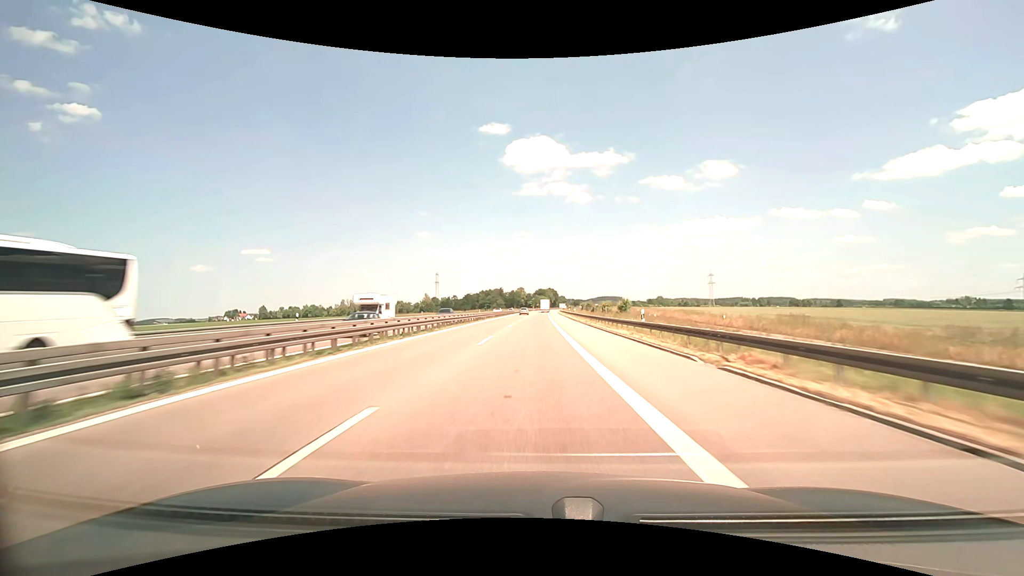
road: motorway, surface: asphalt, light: Day
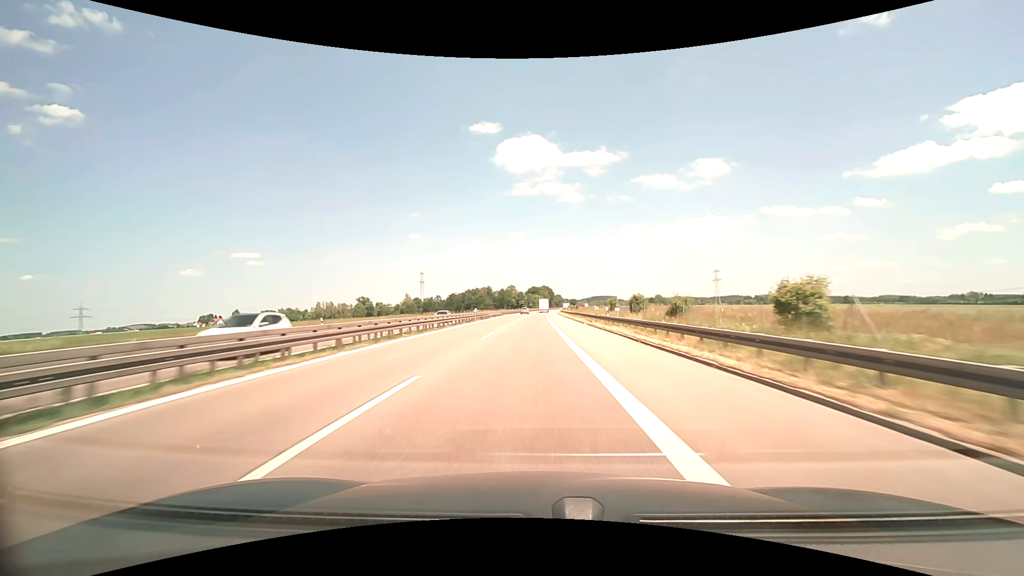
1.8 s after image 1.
(+0.2, +50.8) m; +1°
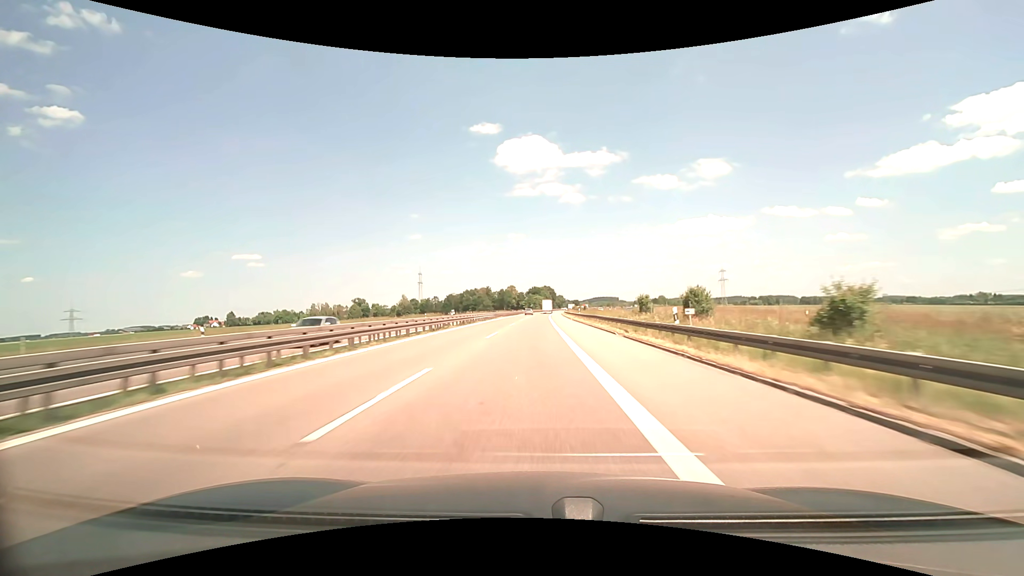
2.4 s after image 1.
(0.0, +16.7) m; 0°
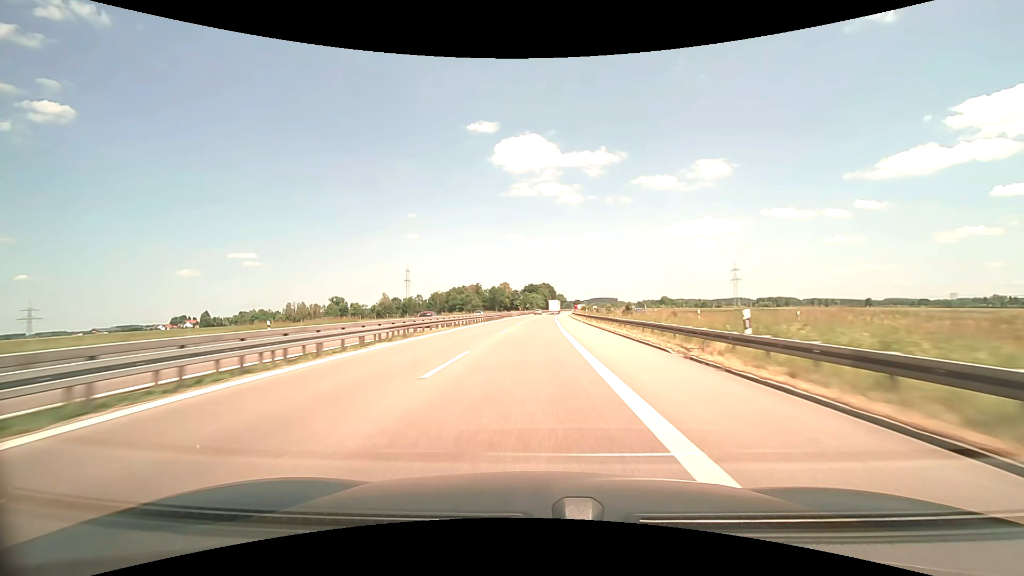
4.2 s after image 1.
(0.0, +49.4) m; 0°
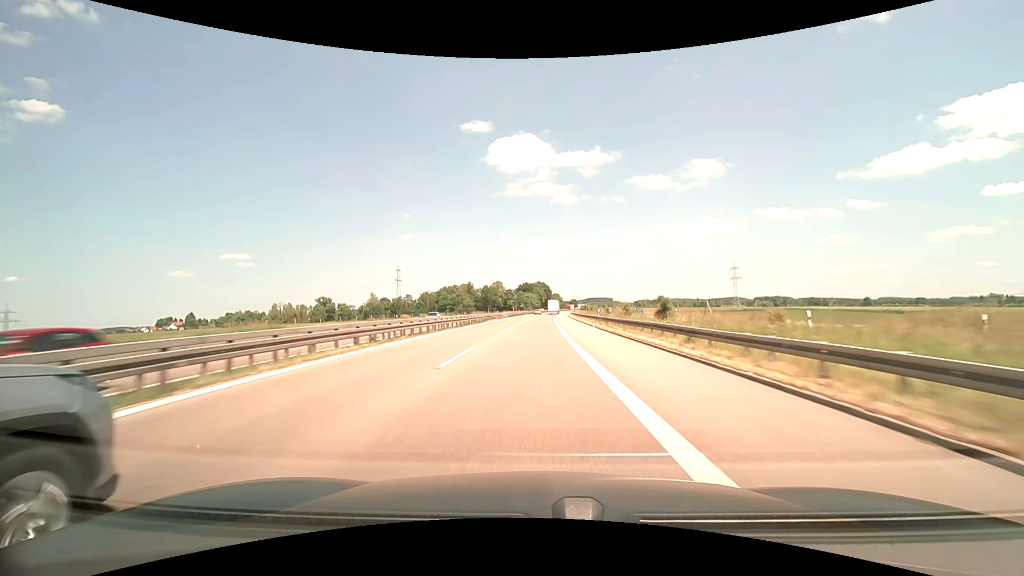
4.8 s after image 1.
(+0.1, +16.3) m; +1°
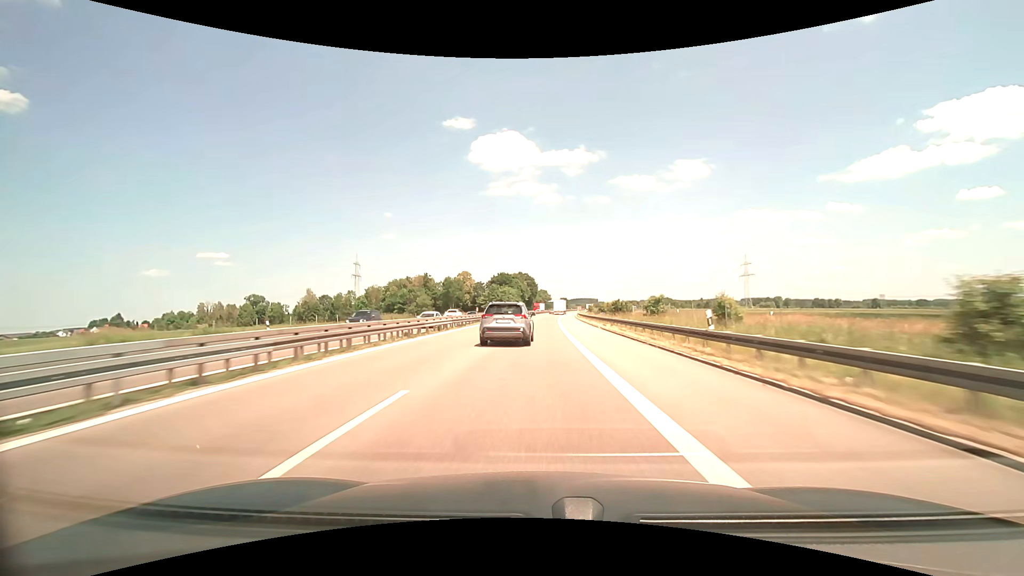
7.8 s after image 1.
(+0.6, +81.2) m; +1°
